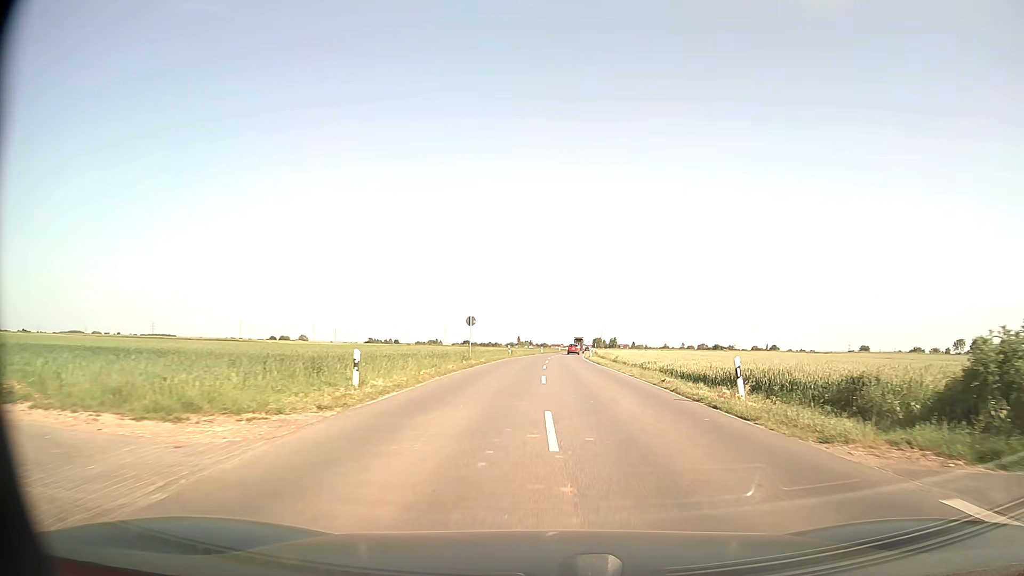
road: secondary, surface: asphalt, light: Day
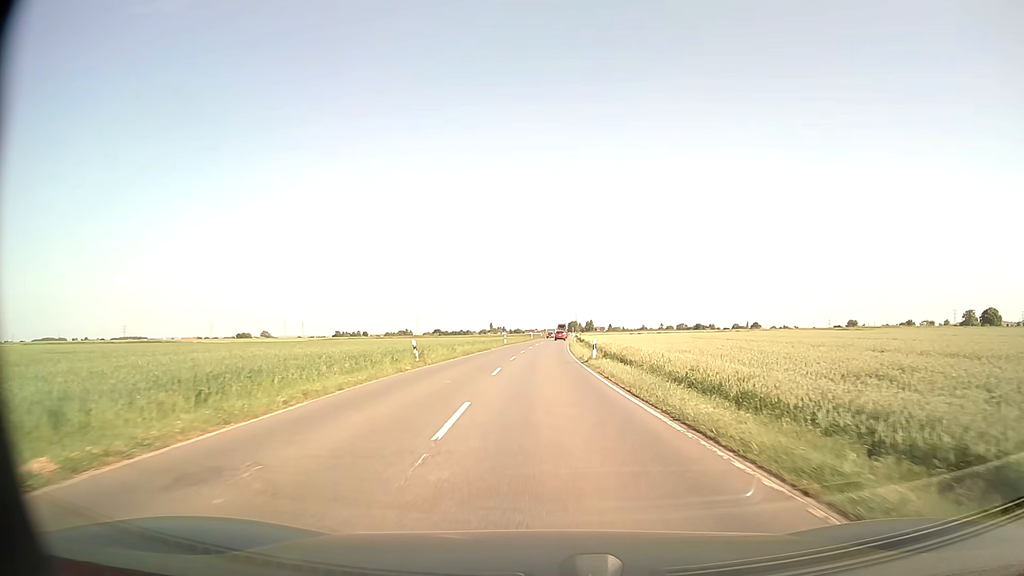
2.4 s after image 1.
(+1.4, +35.4) m; +3°
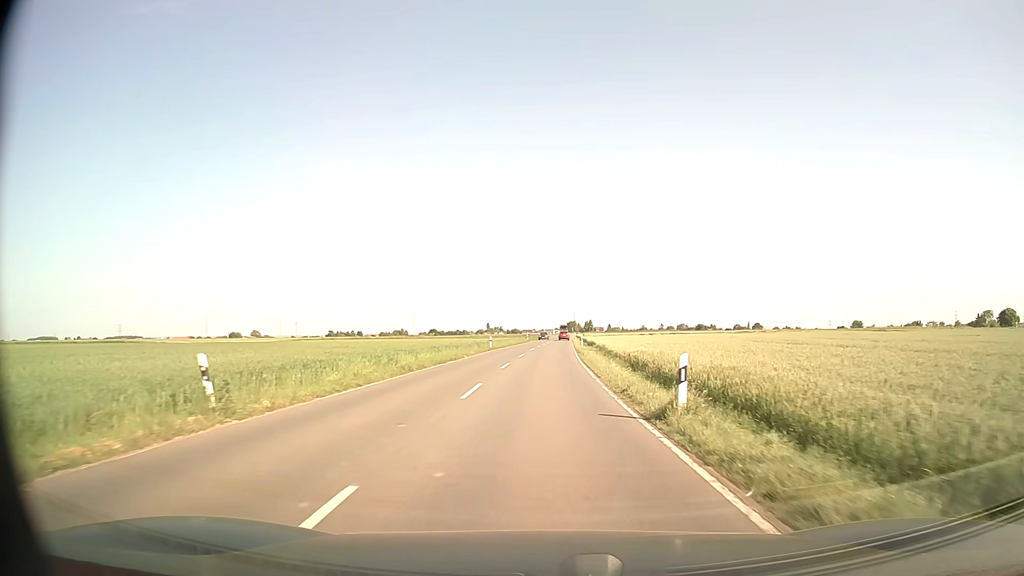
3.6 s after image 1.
(0.0, +19.1) m; 0°
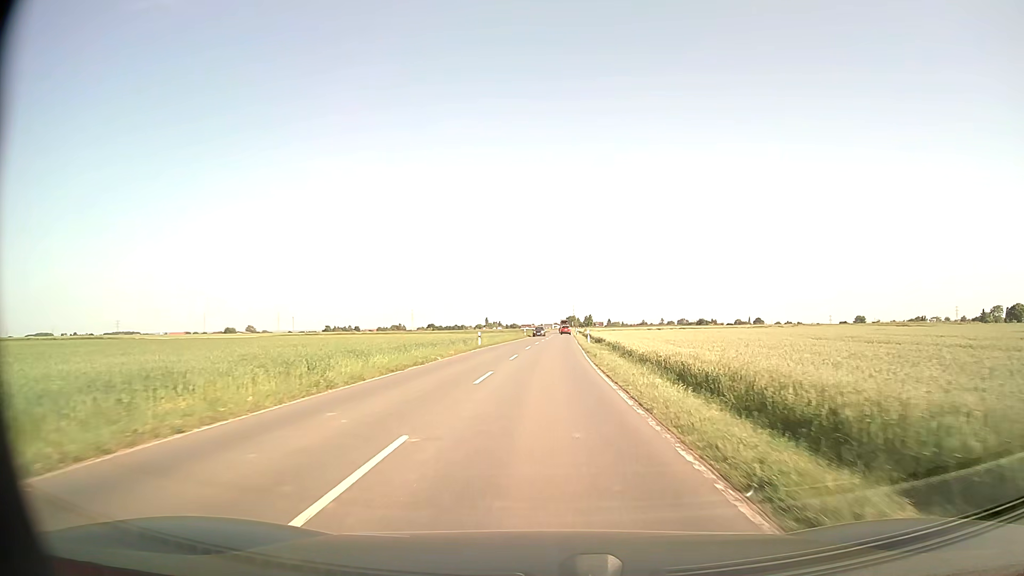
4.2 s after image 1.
(0.0, +9.9) m; 0°
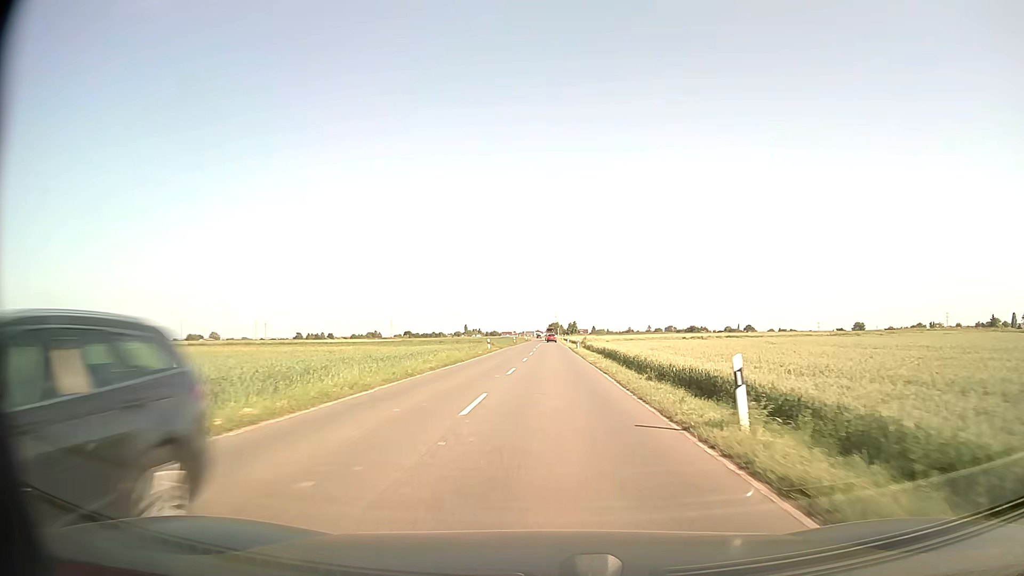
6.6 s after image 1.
(+0.4, +41.9) m; +2°
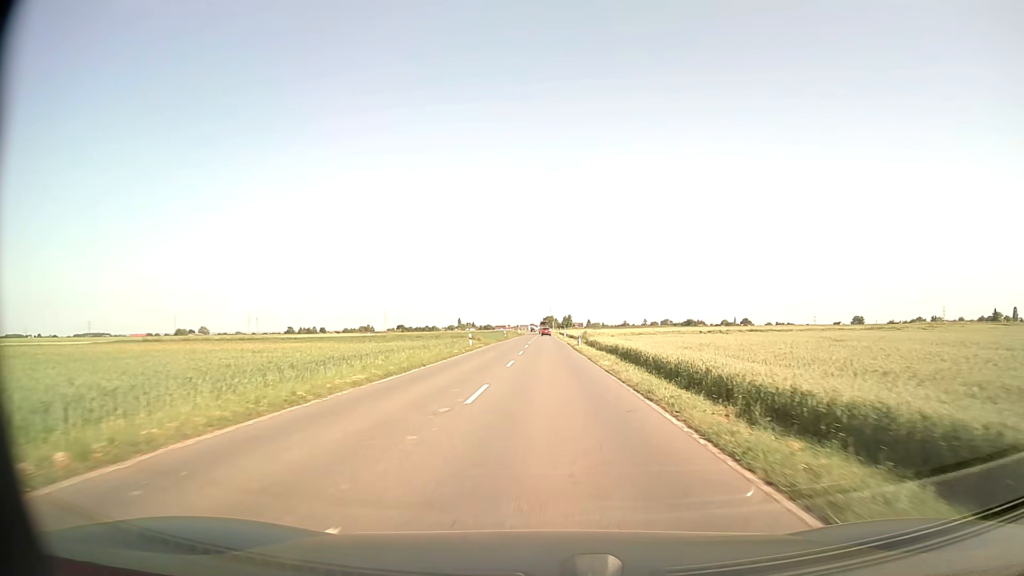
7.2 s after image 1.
(0.0, +11.0) m; 0°
